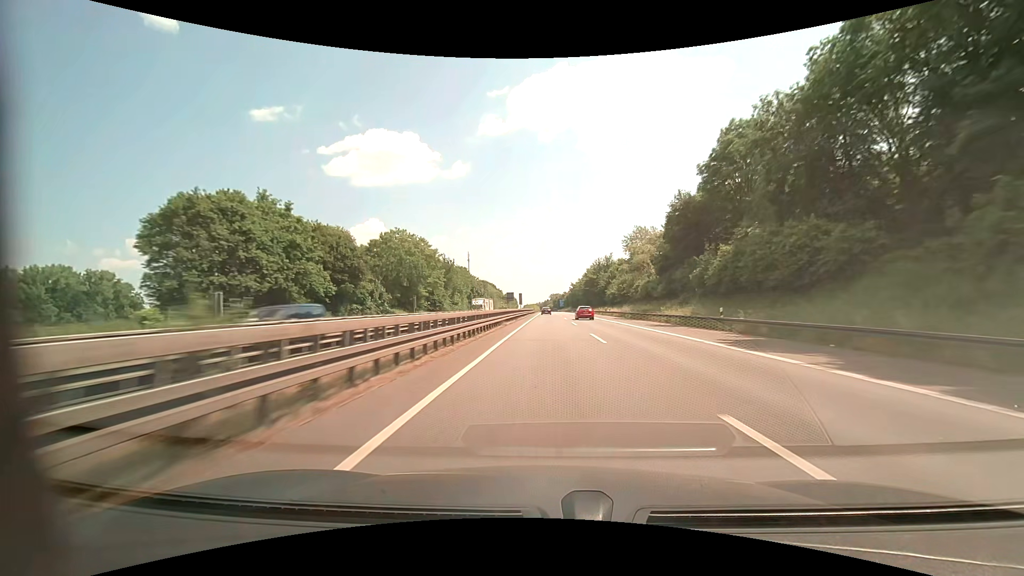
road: motorway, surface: asphalt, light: Day
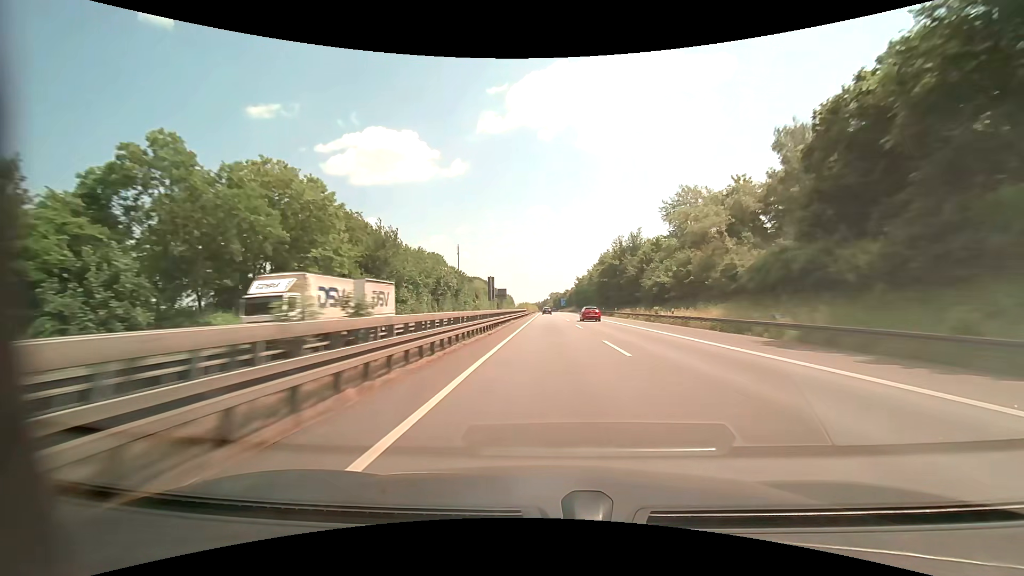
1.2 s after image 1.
(0.0, +41.0) m; 0°
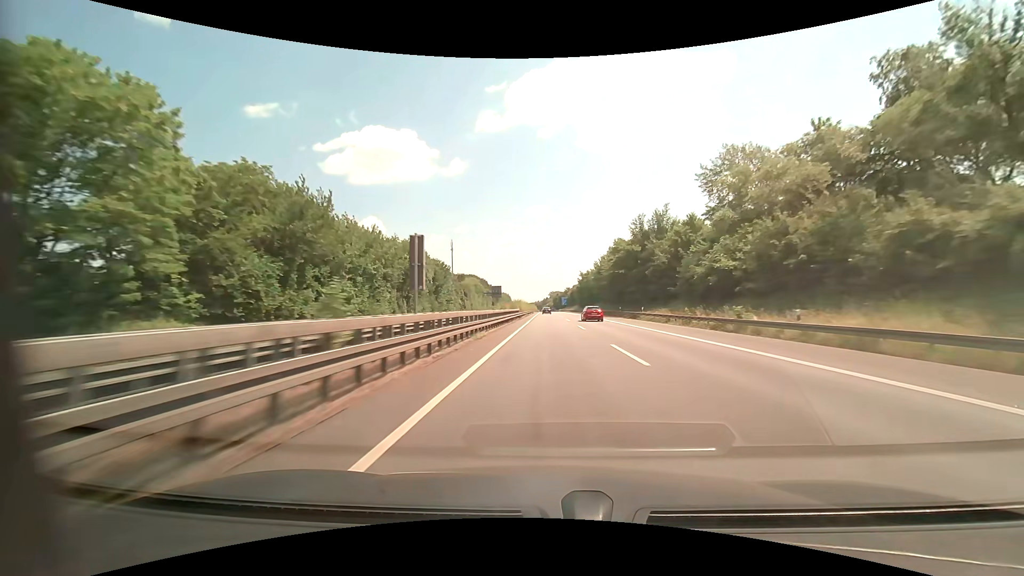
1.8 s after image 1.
(0.0, +20.5) m; 0°
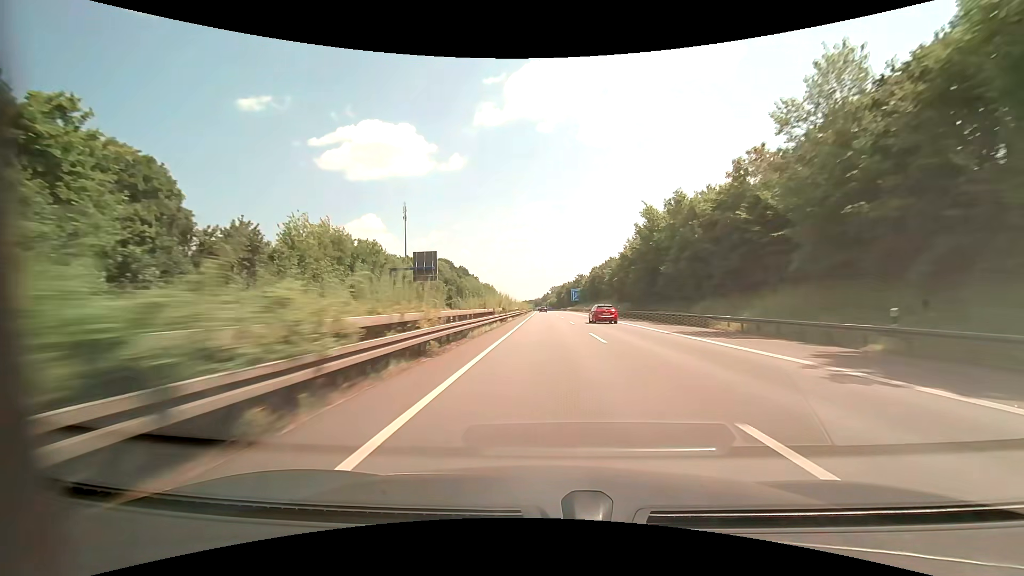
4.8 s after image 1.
(0.0, +102.7) m; 0°
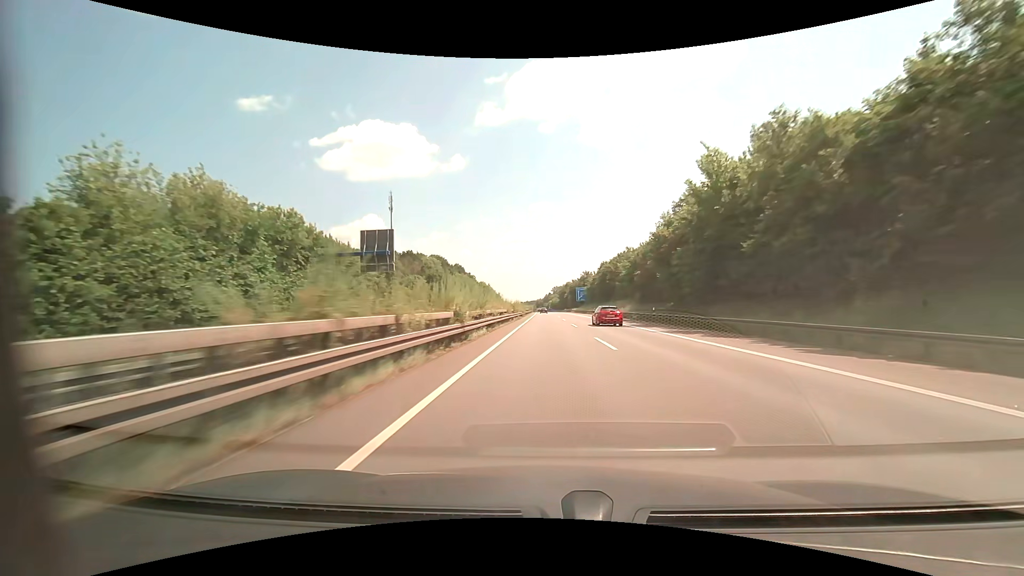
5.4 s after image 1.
(-0.1, +20.6) m; 0°
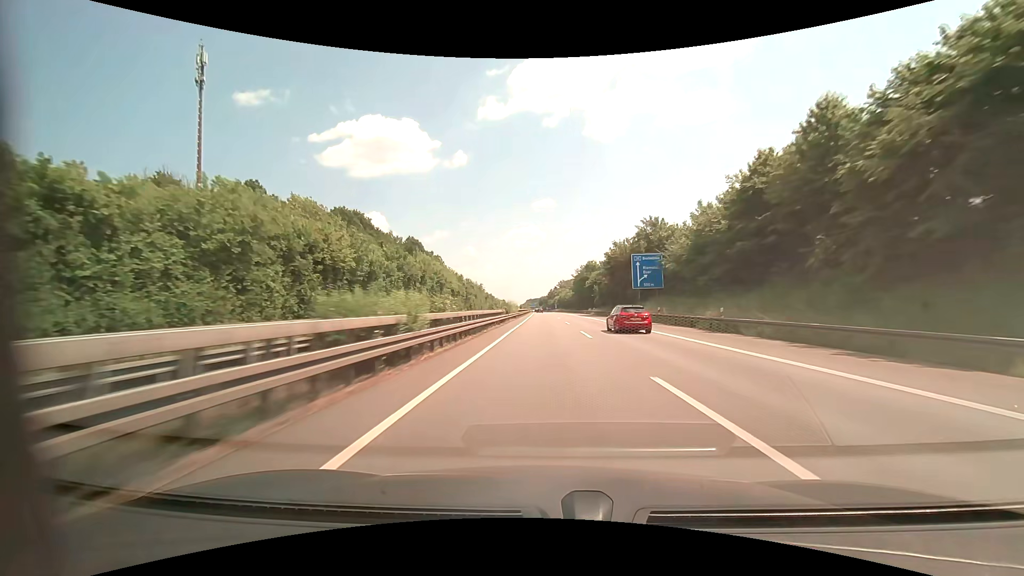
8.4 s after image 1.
(-0.5, +103.1) m; -1°
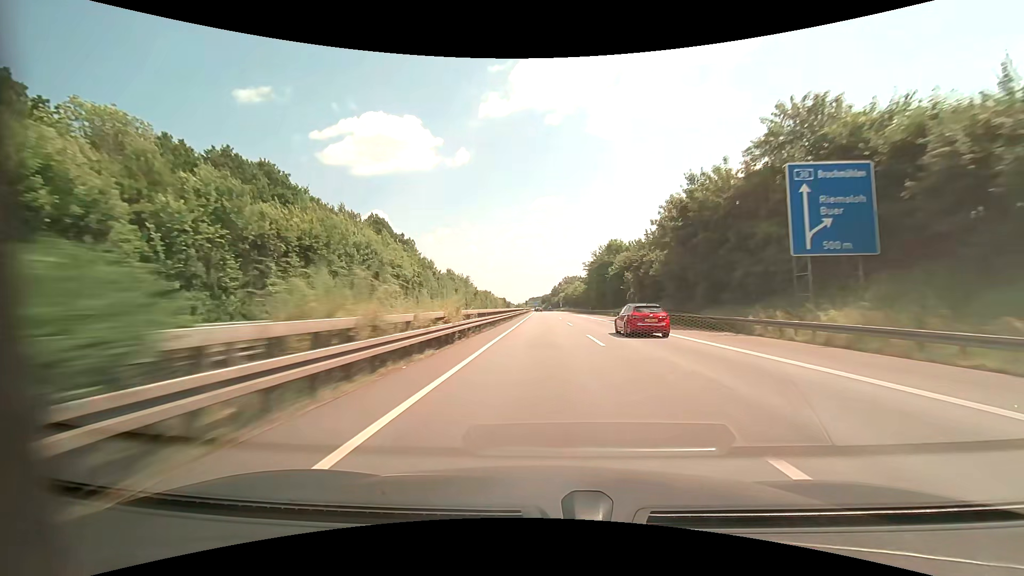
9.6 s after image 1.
(-0.1, +41.4) m; 0°
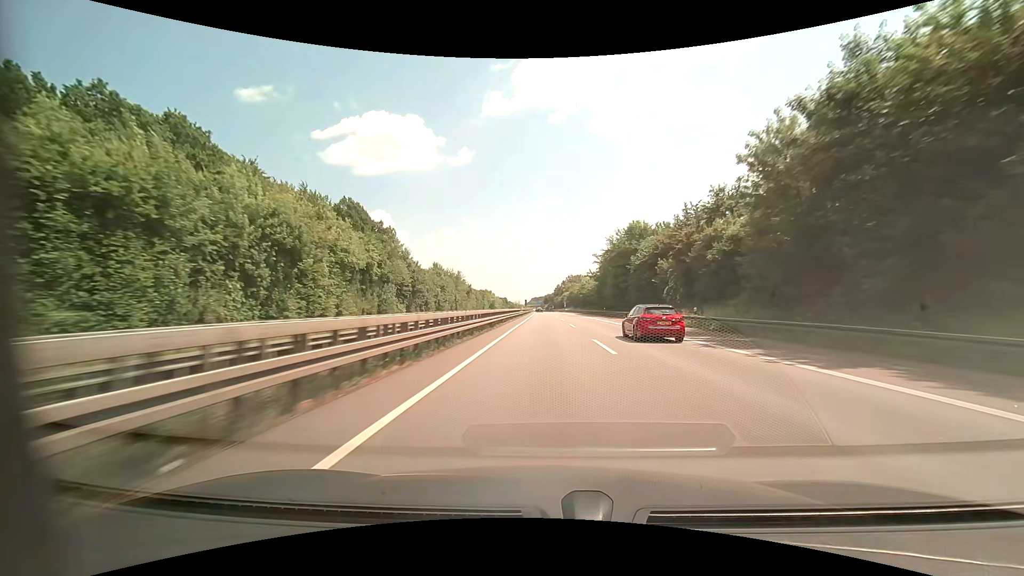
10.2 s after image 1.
(0.0, +20.7) m; 0°
(0, +10) (0, +20) (0, +30) (0, +40) (0, +50) (0, +60) (-1, +70) (-1, +80) (-1, +90) (-1, +100) m
